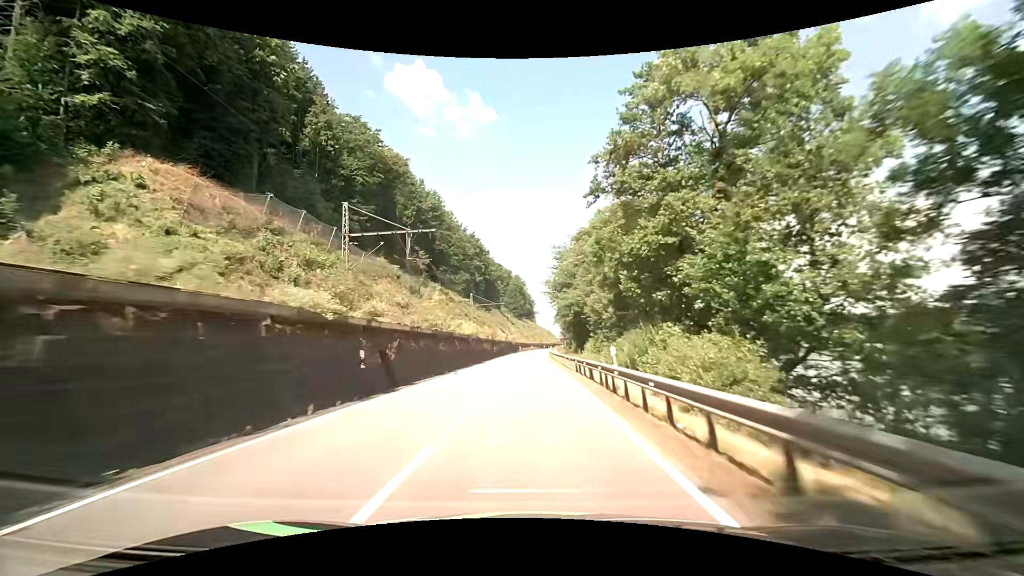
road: primary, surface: asphalt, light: Day
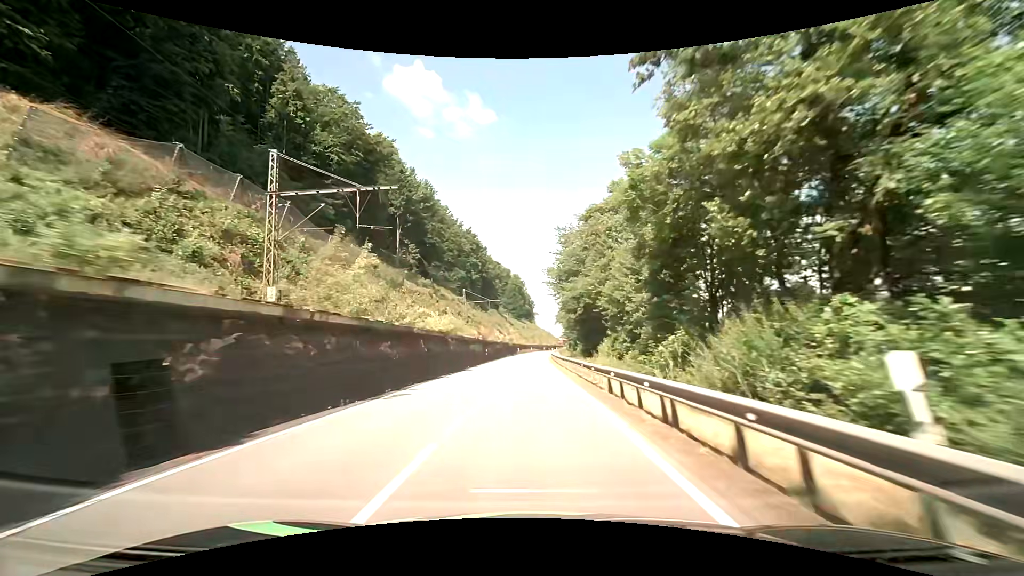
(+0.1, +11.7) m; +1°
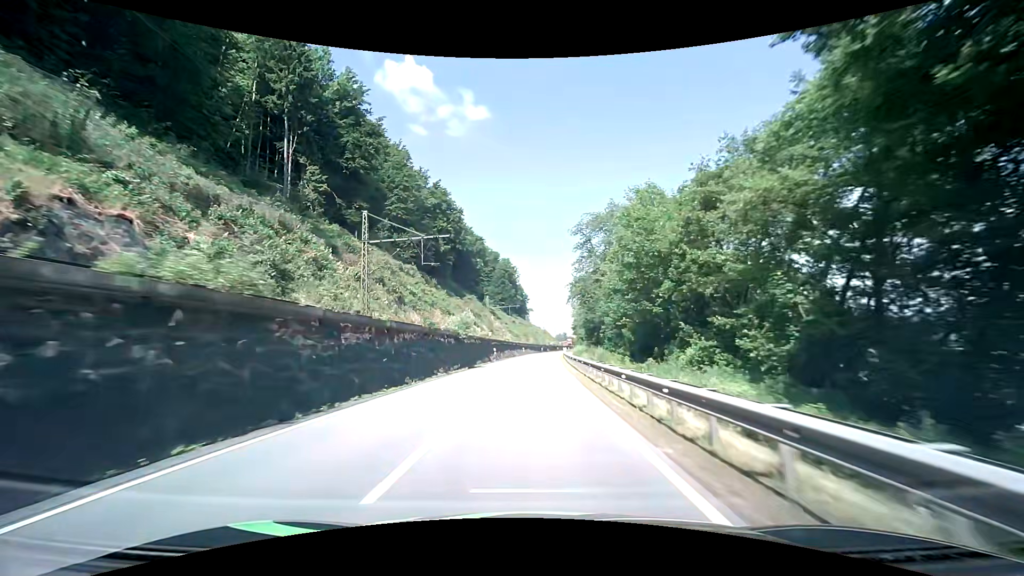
(+0.3, +58.3) m; +1°
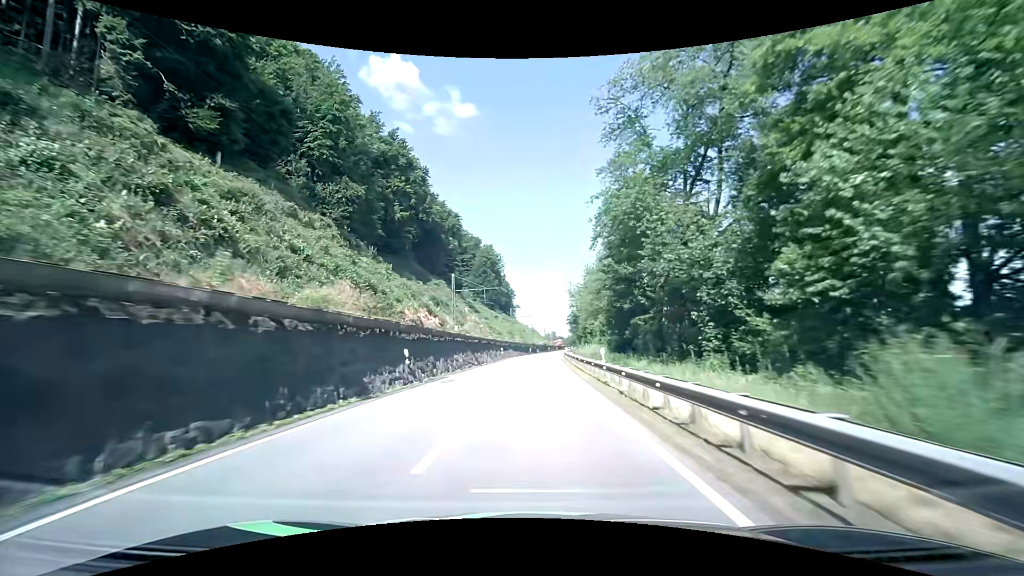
(+0.4, +34.8) m; +1°
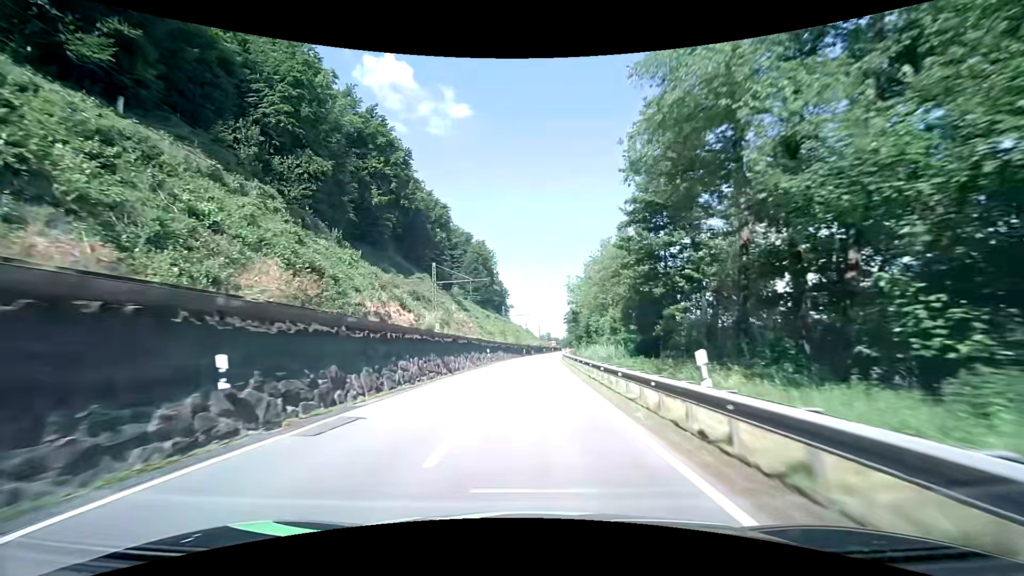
(+0.1, +11.6) m; +1°
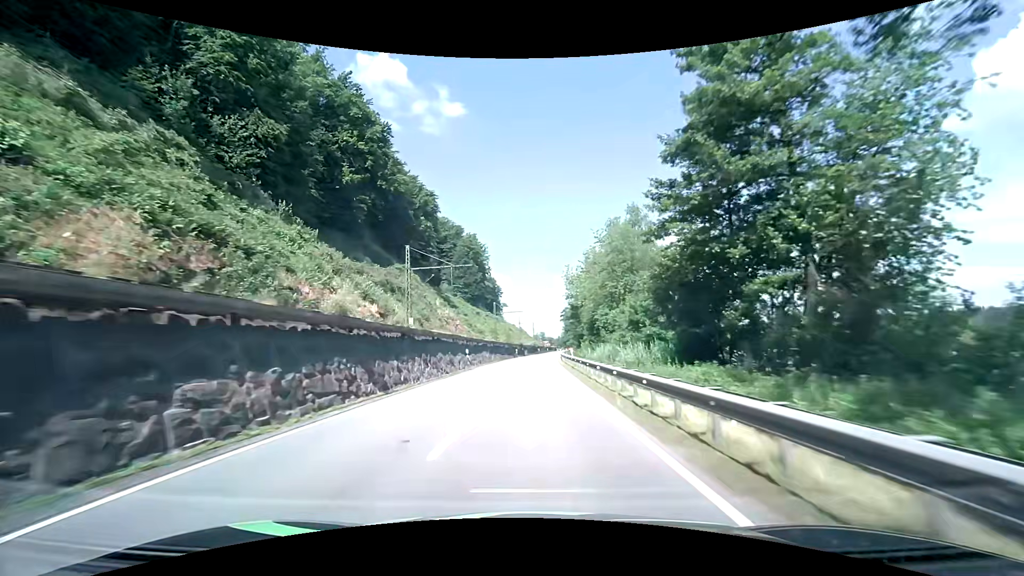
(0.0, +11.6) m; 0°
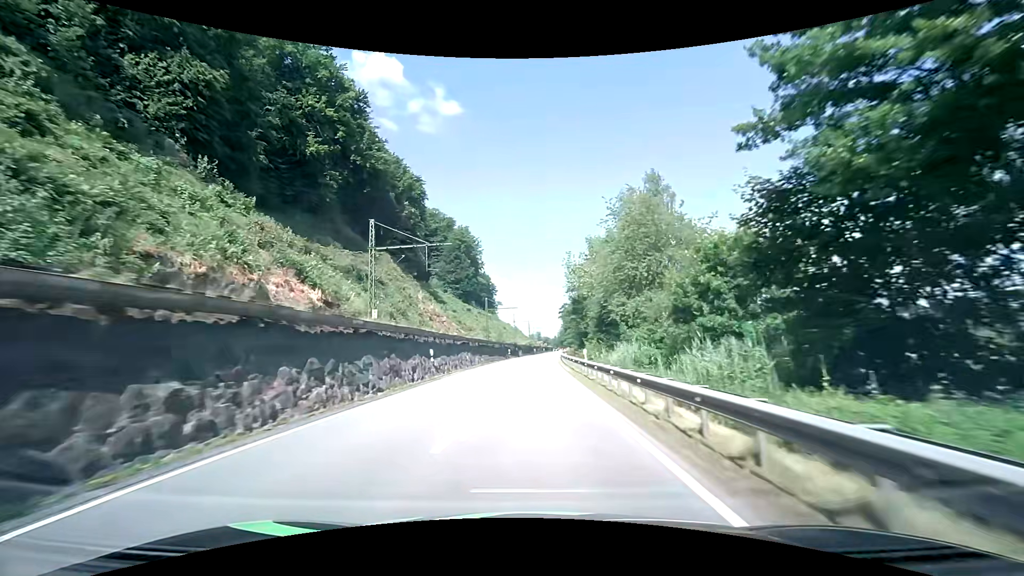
(0.0, +11.6) m; 0°
